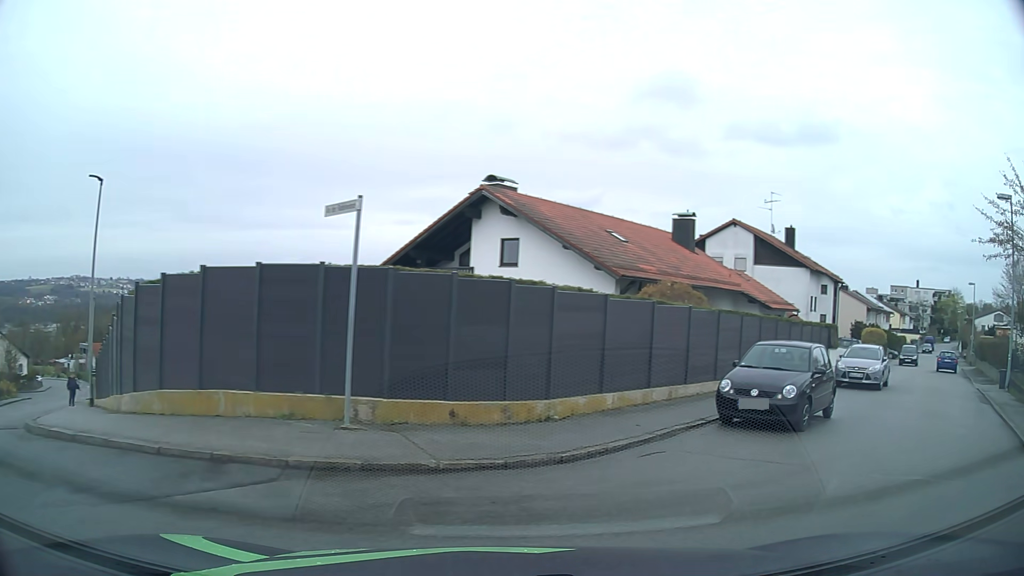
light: Day
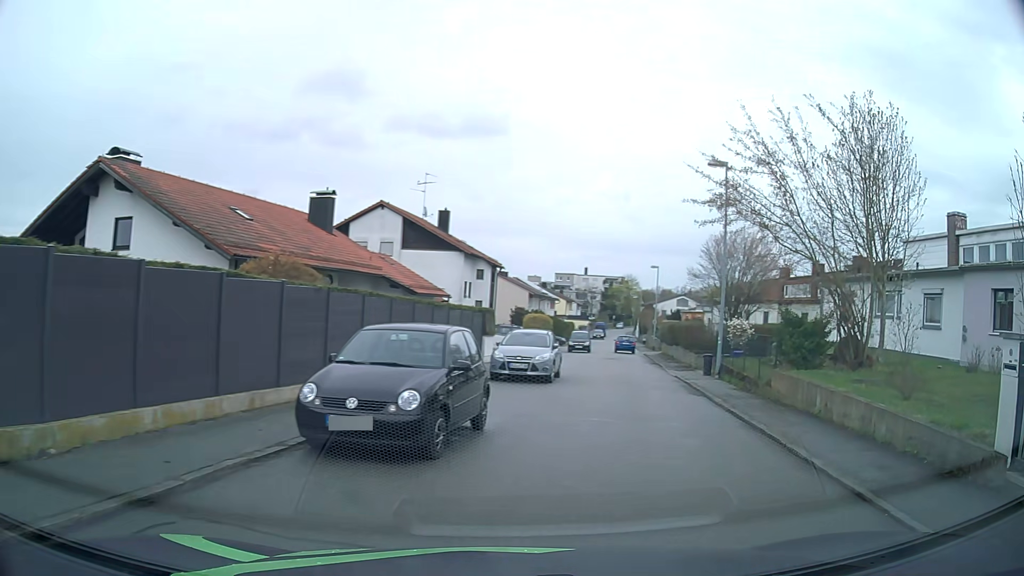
(+1.1, +4.0) m; +30°
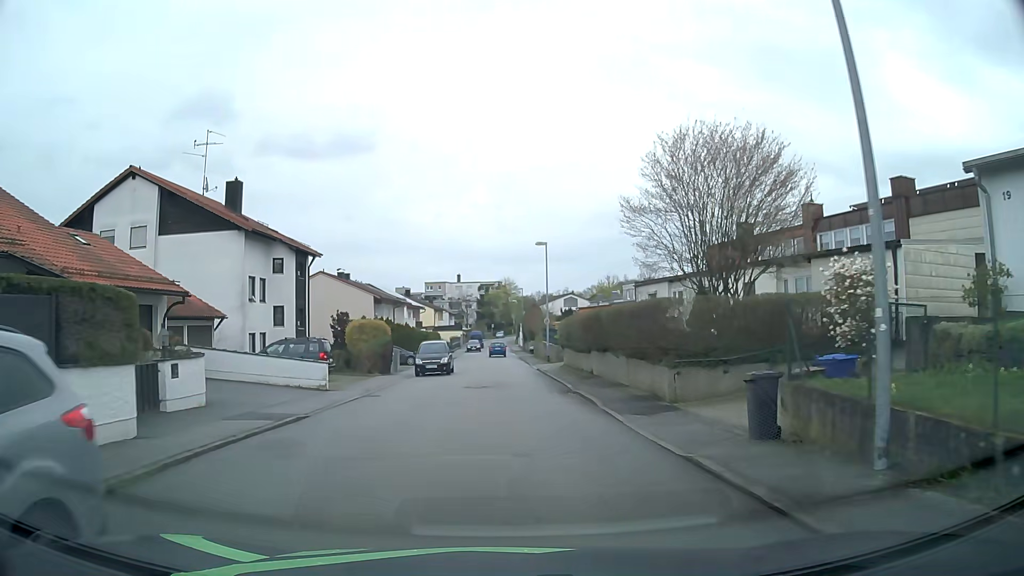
(+3.3, +19.7) m; +10°
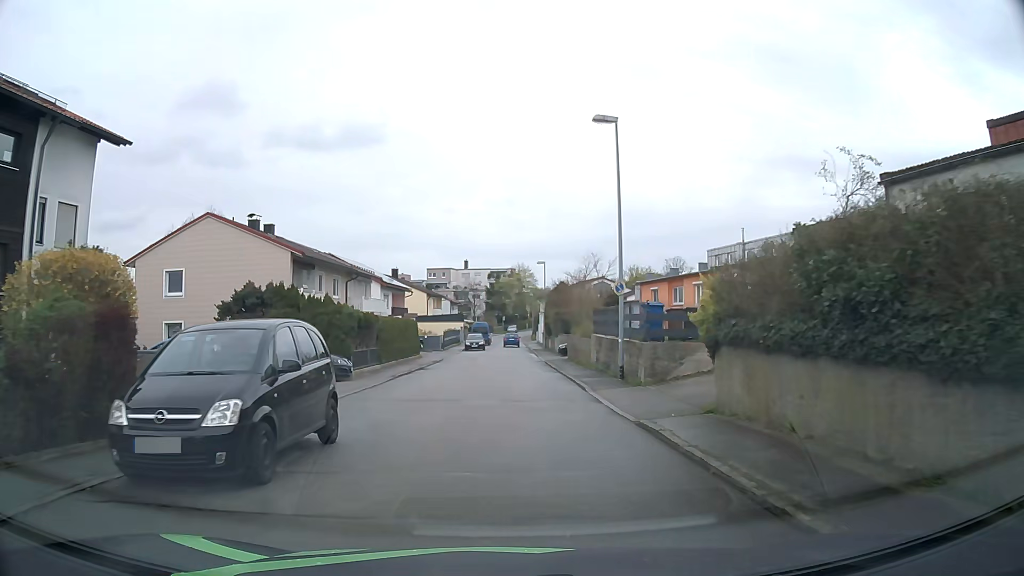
(-0.1, +25.5) m; -2°
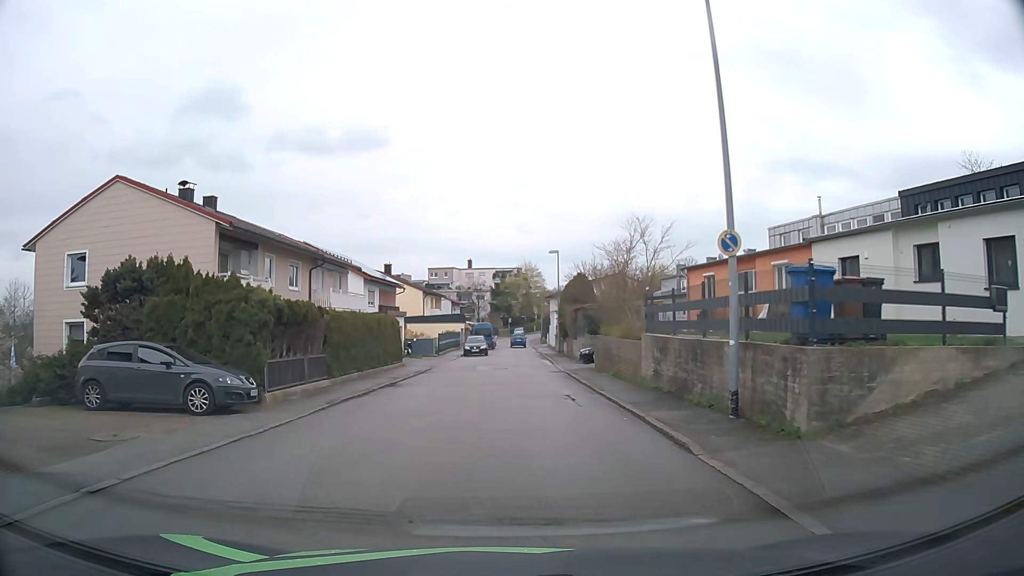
(+0.1, +9.7) m; 0°
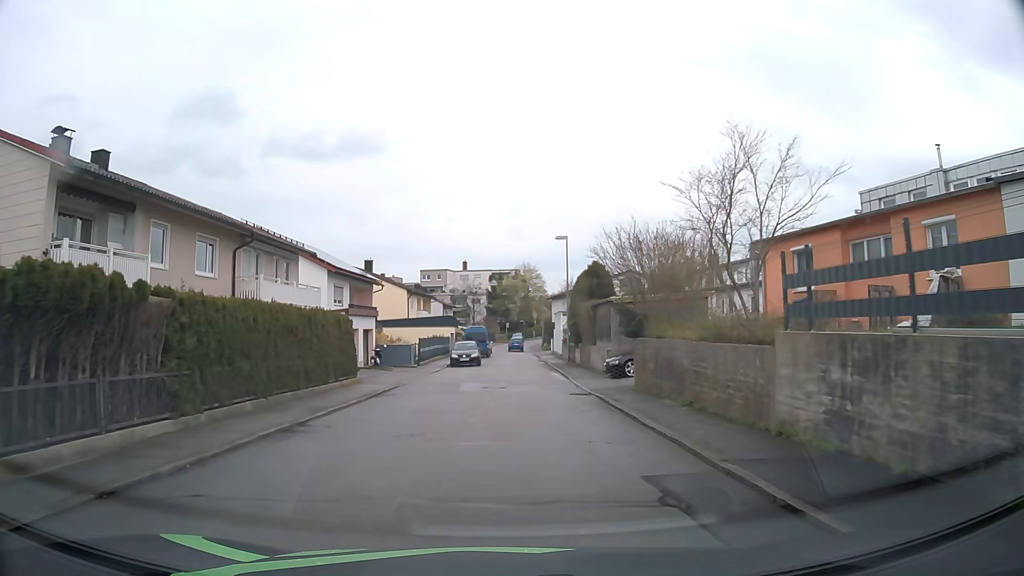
(+0.1, +10.1) m; 0°
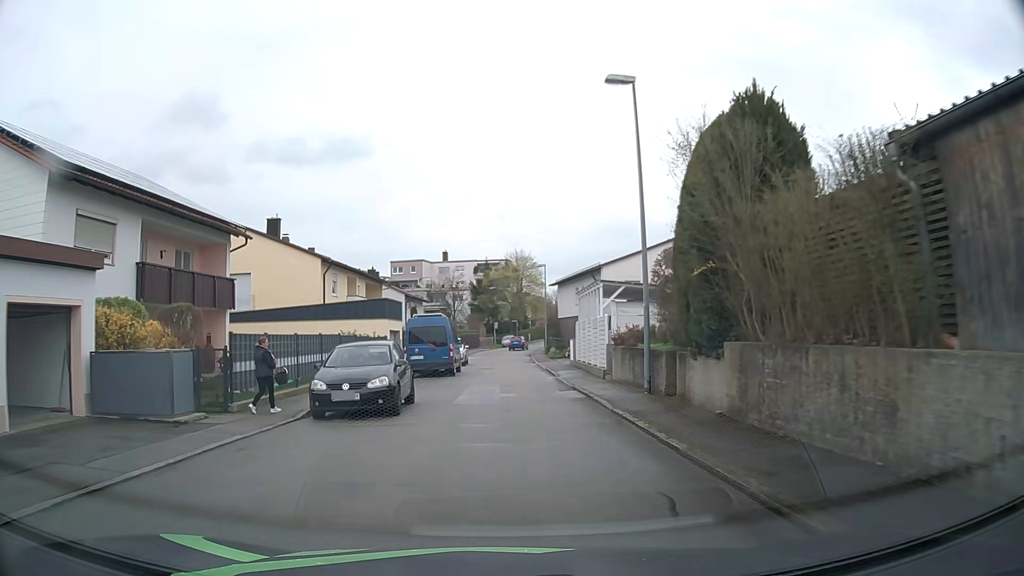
(+0.5, +27.3) m; +1°
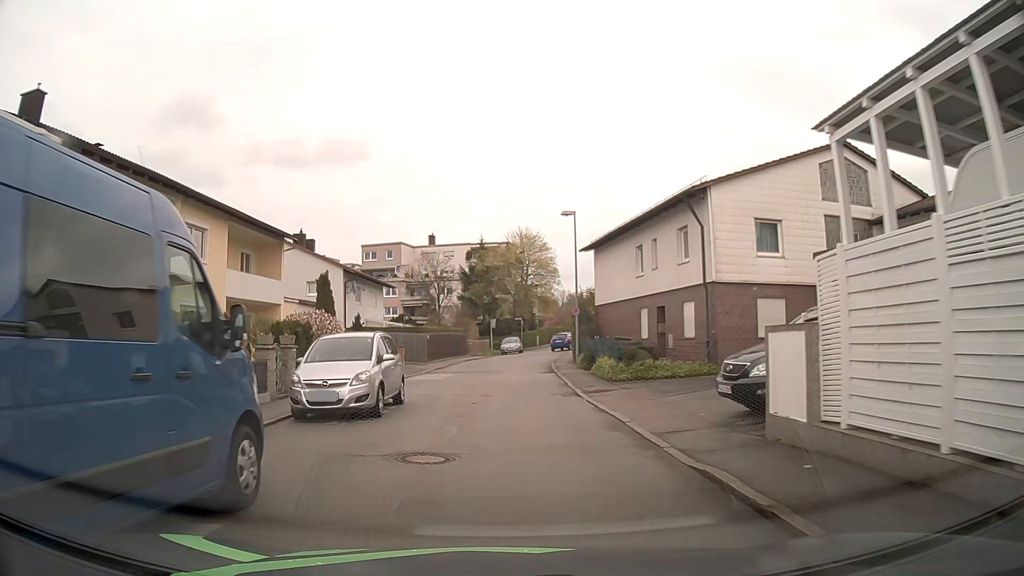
(0.0, +26.6) m; 0°
(0, +10) (0, +20) (0, +30) (+1, +40) (+2, +50) (+5, +60) (+7, +69) (+8, +79) (+10, +89) (+11, +99) m
